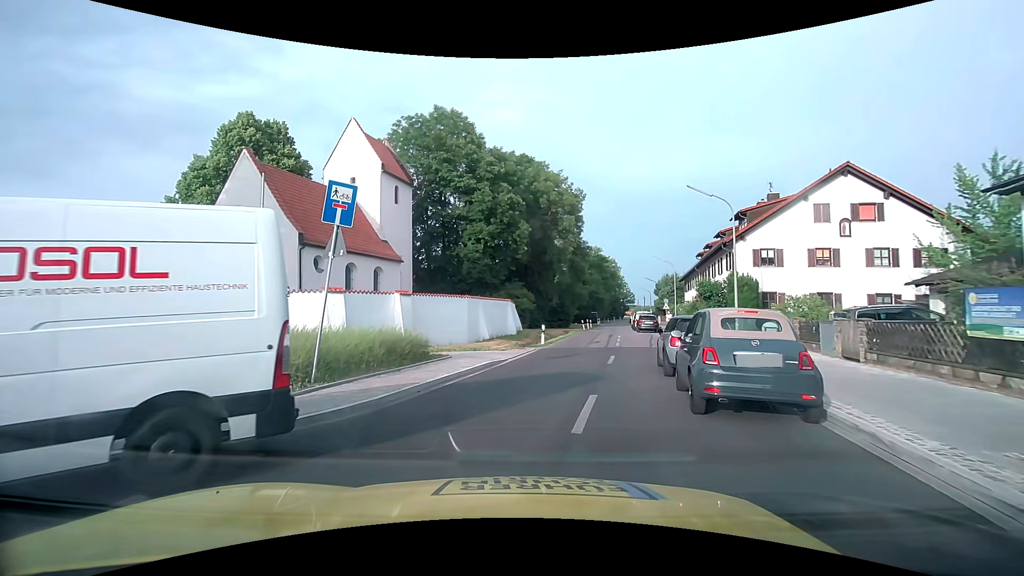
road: tertiary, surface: asphalt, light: Day
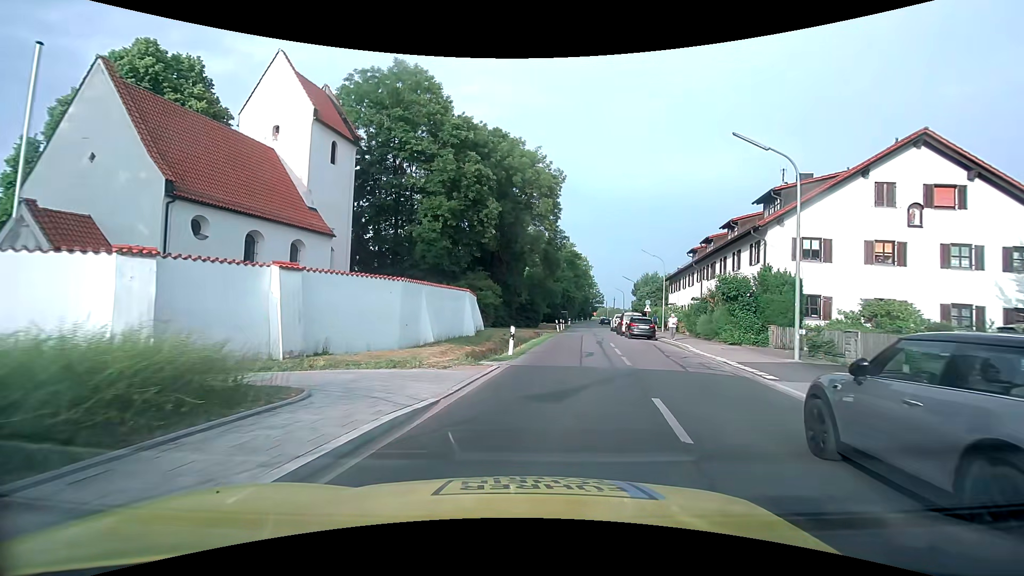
(+0.3, +9.2) m; +5°
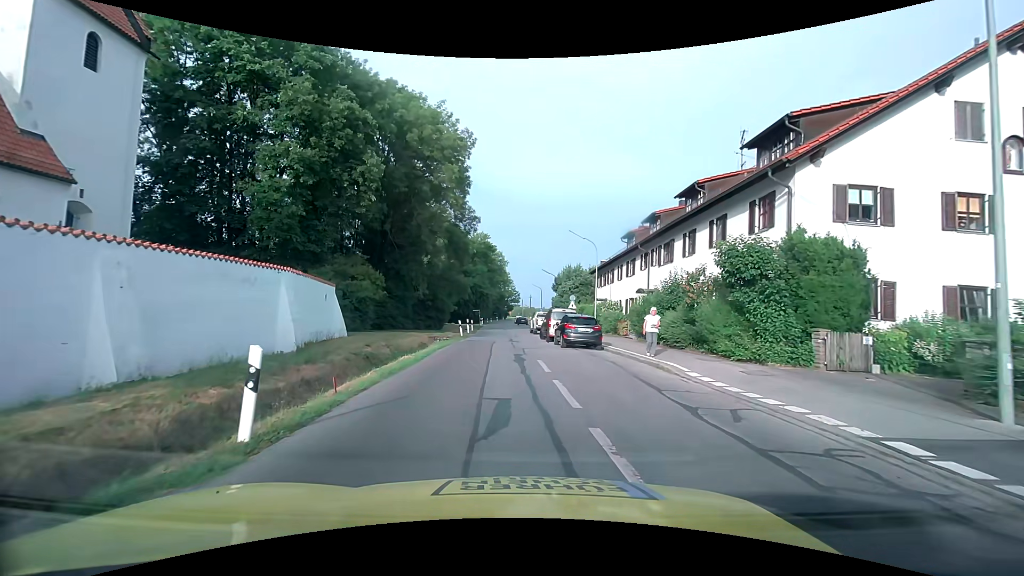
(+1.3, +11.6) m; +10°
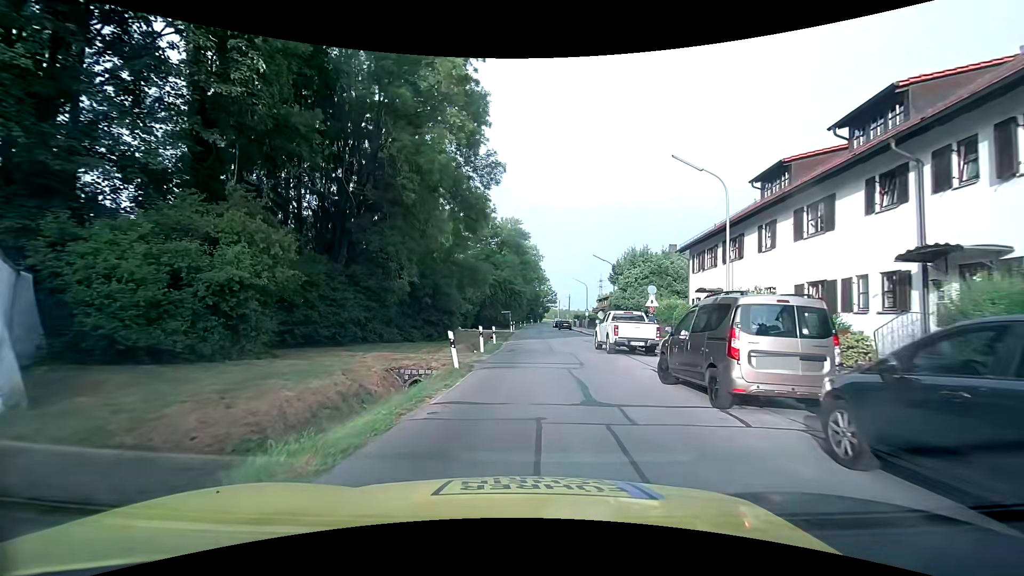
(-1.1, +18.9) m; -5°
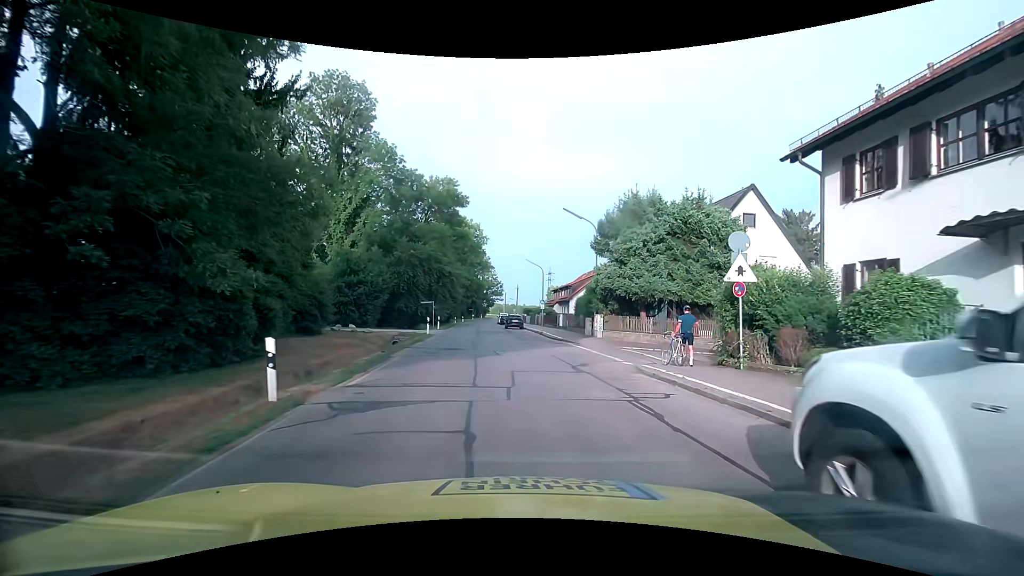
(+1.3, +21.0) m; +6°
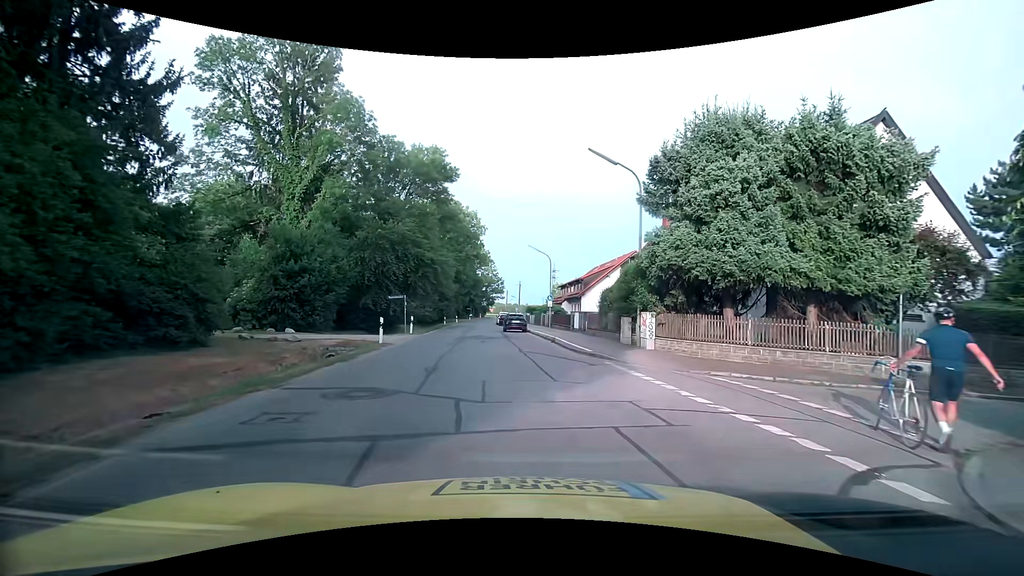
(+0.1, +11.3) m; +1°
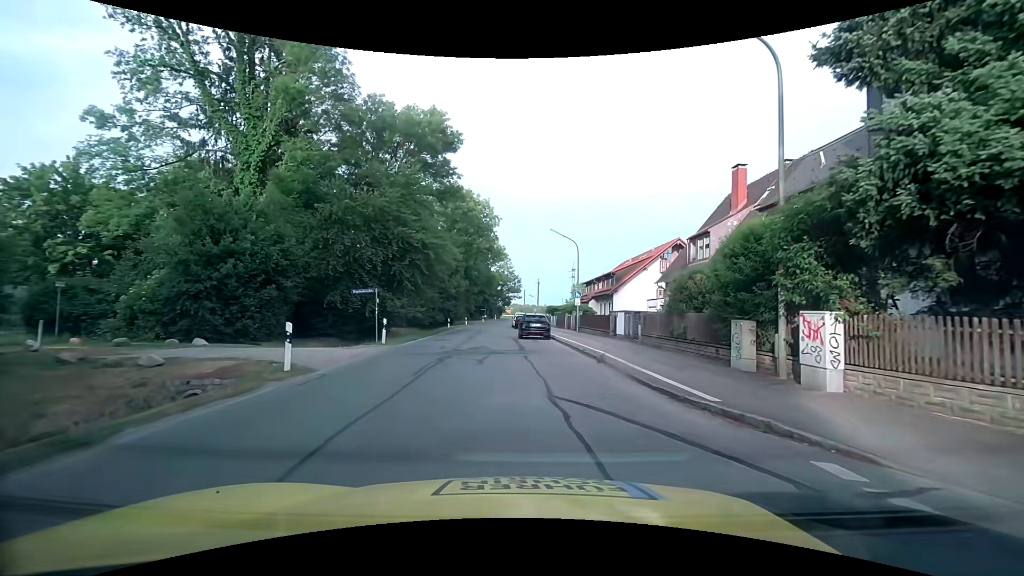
(-0.2, +10.0) m; -2°
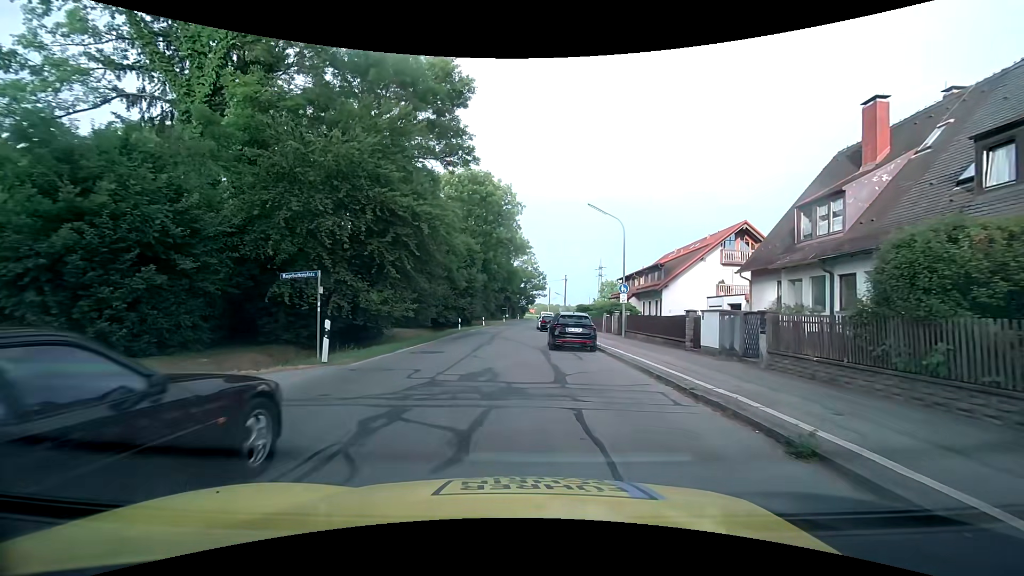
(-0.4, +8.9) m; -4°
